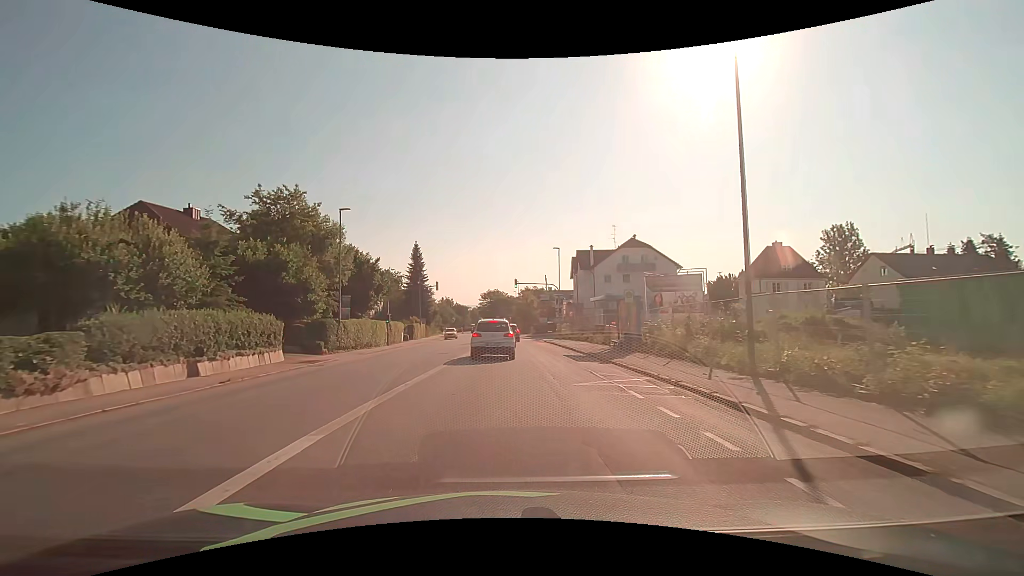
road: tertiary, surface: asphalt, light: Day
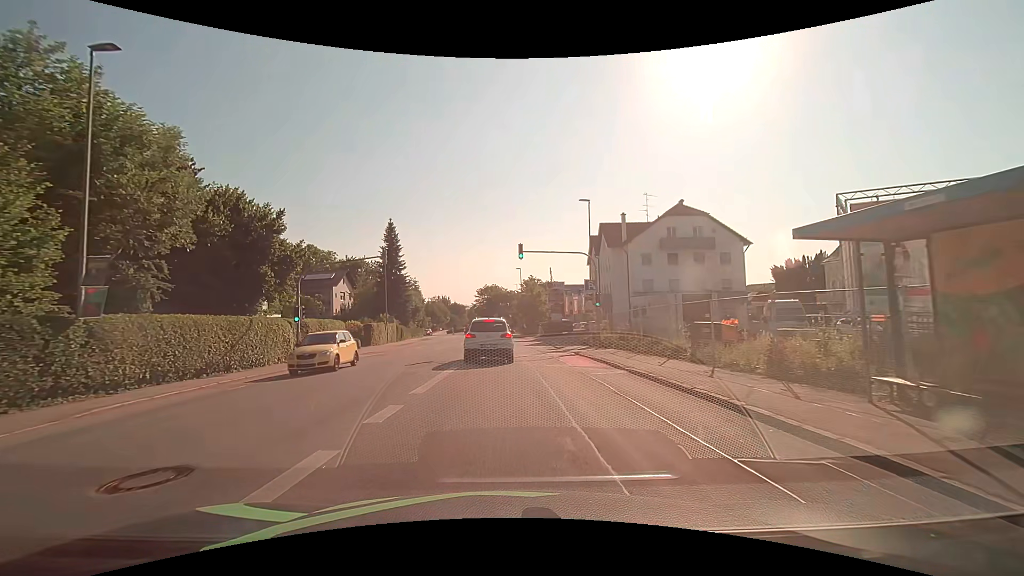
(0.0, +21.1) m; 0°
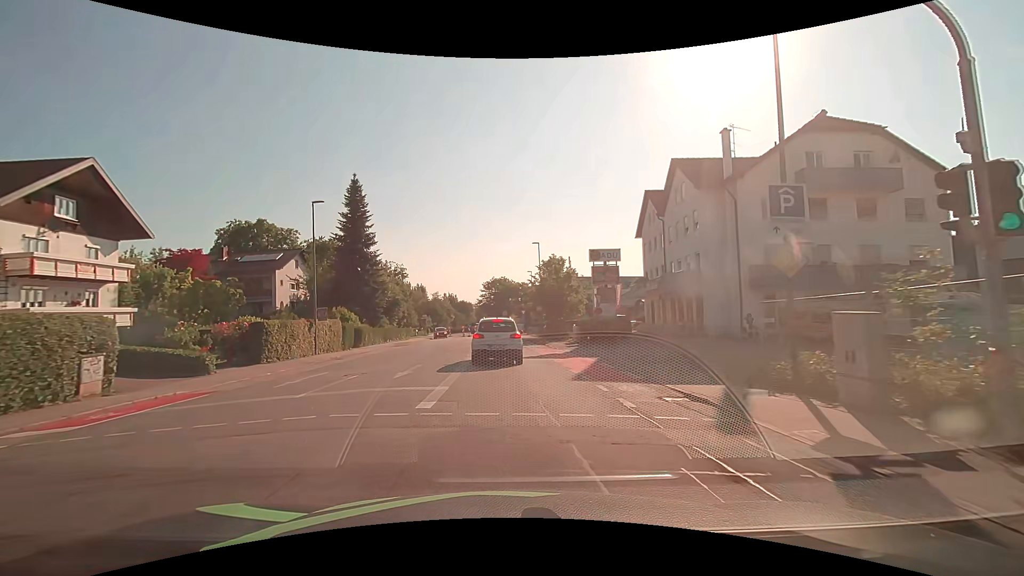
(-0.2, +23.3) m; -1°
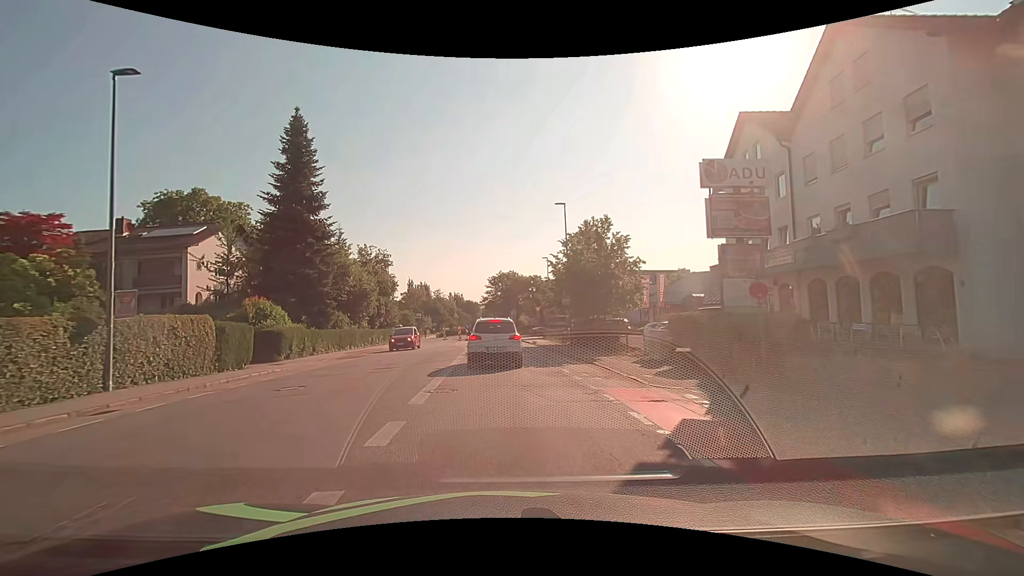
(-0.1, +17.5) m; 0°
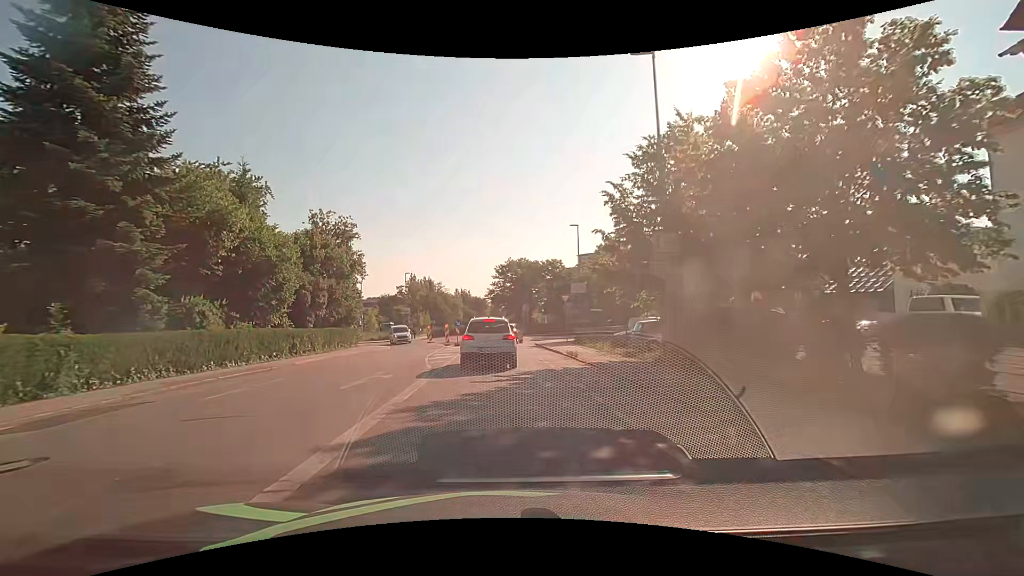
(-0.4, +20.0) m; -1°
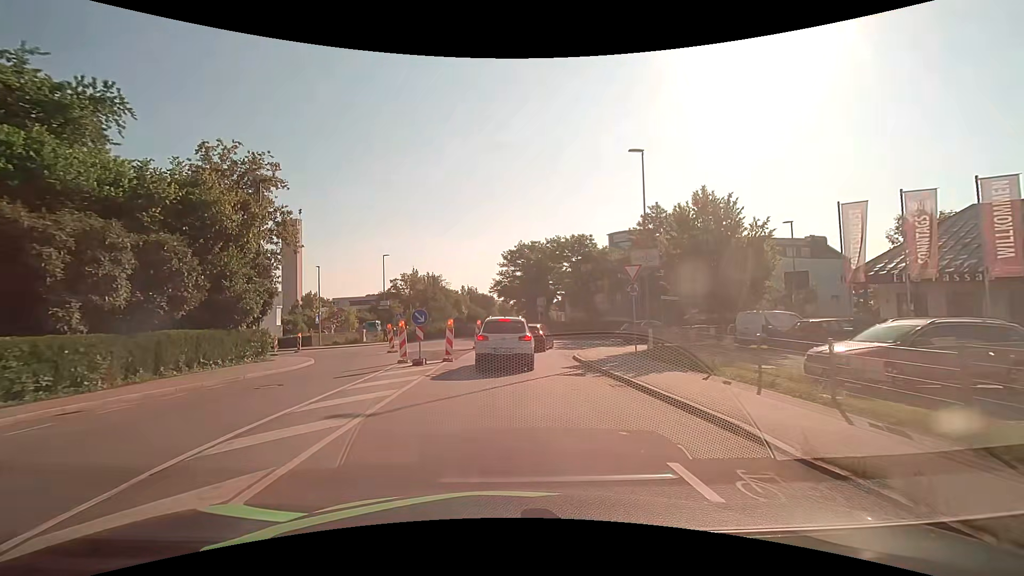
(-0.3, +18.9) m; -2°
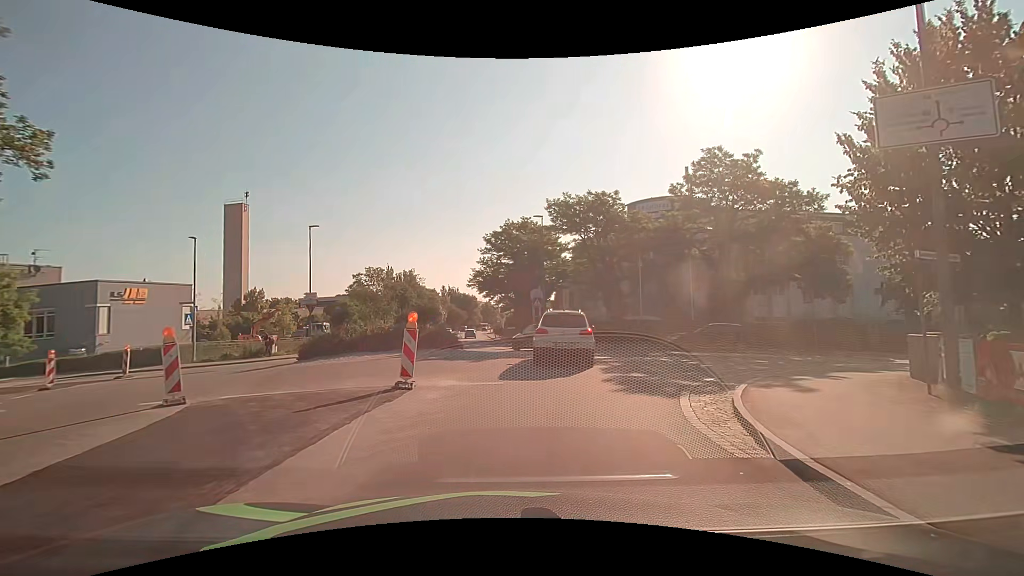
(+0.1, +17.8) m; +1°
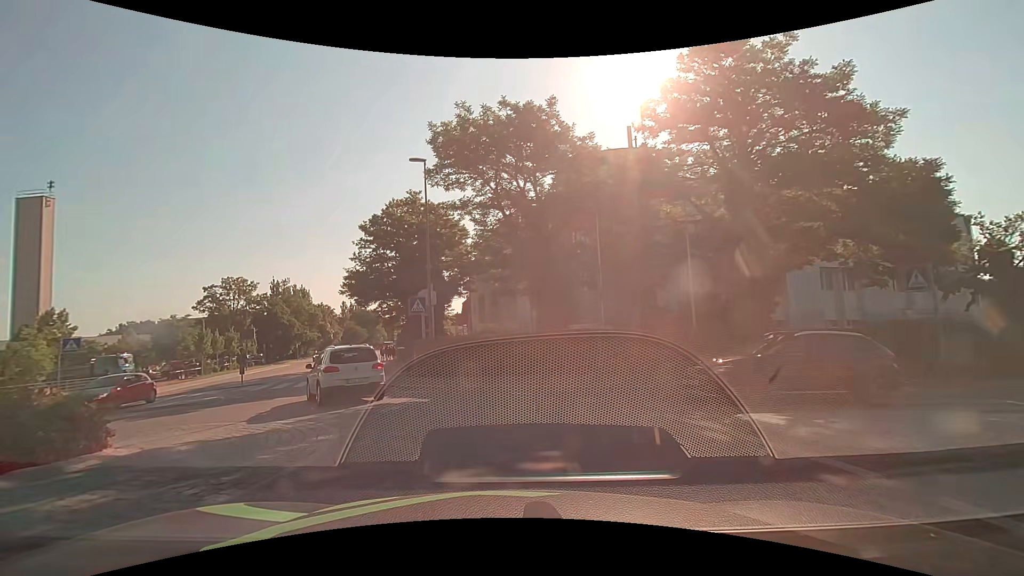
(+2.3, +16.1) m; +9°
(-1, +10) (-5, +19) (-9, +28) (-12, +38) (-14, +48) (-16, +57) (-18, +67) (-20, +77) (-22, +87) (-25, +96) m
